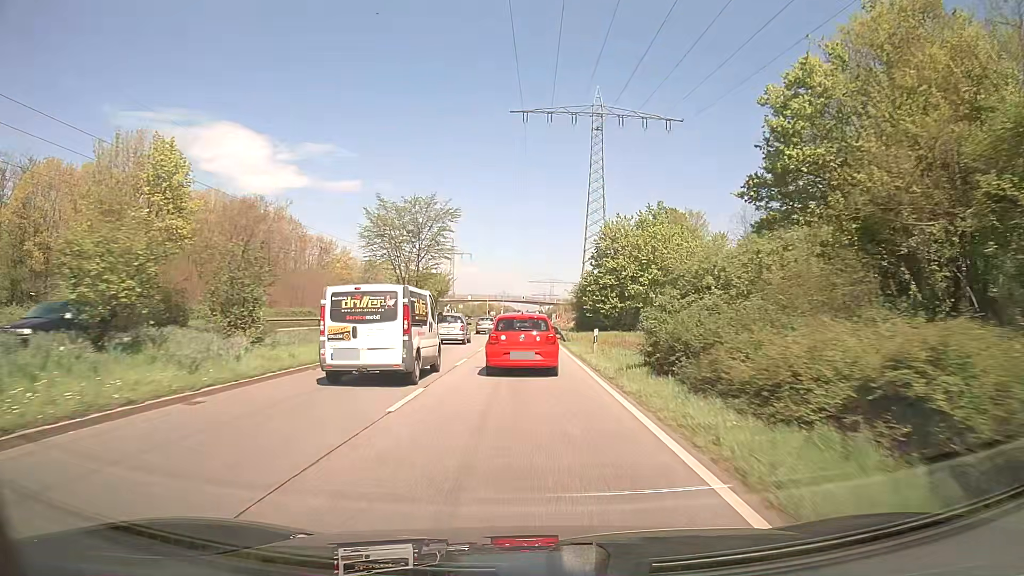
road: primary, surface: asphalt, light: Day
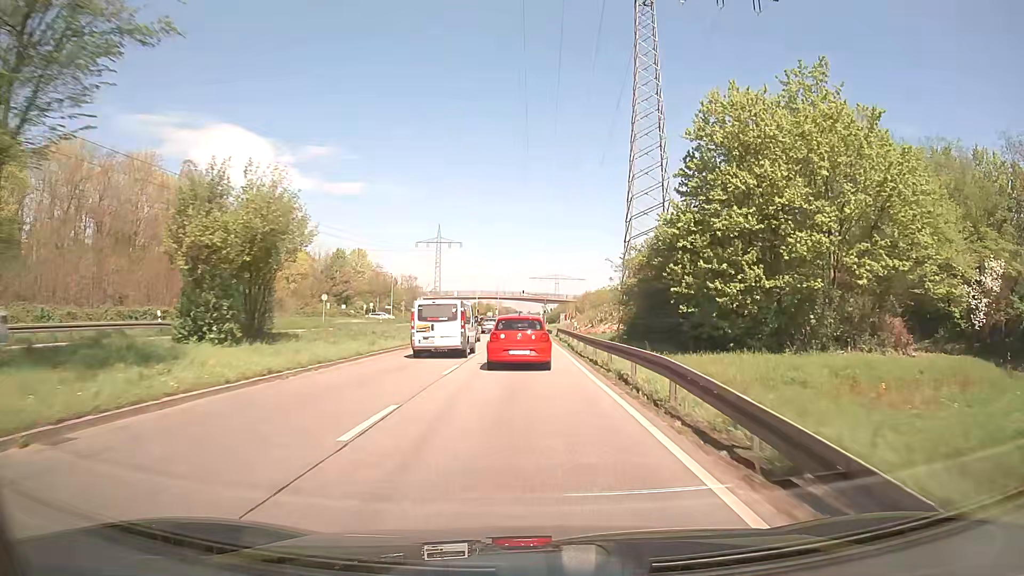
(-0.3, +38.6) m; -1°
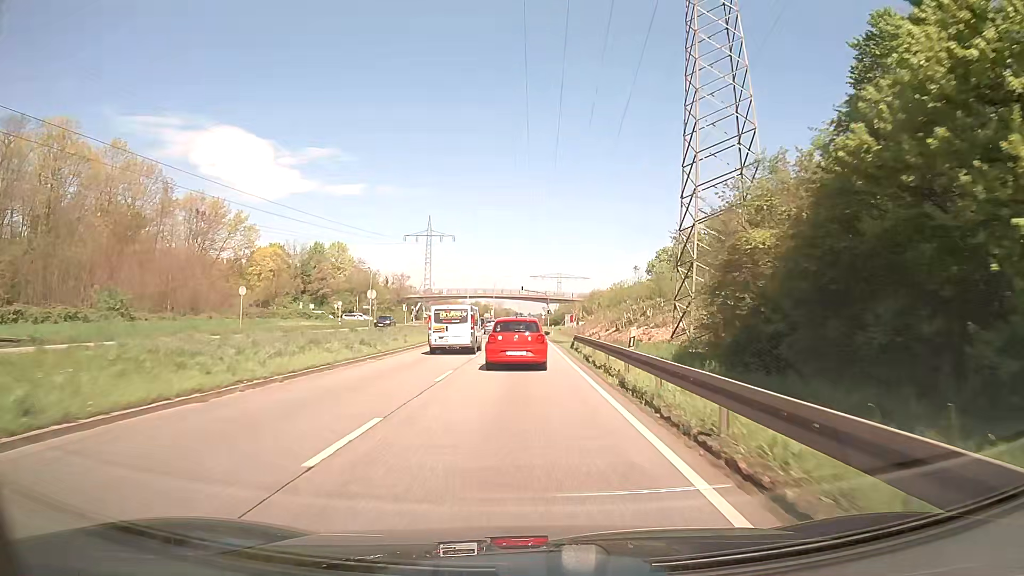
(0.0, +19.2) m; 0°
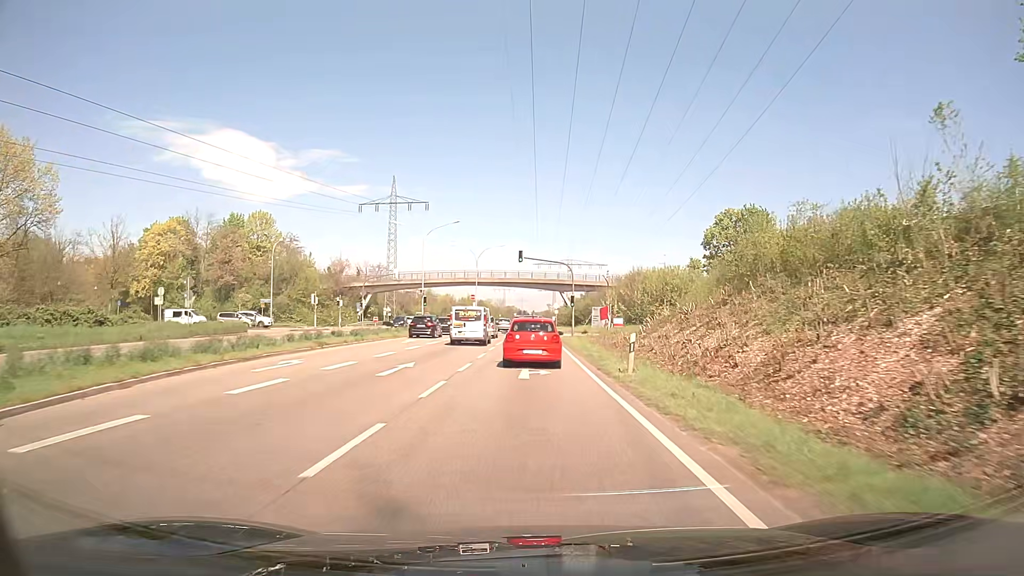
(0.0, +48.7) m; 0°
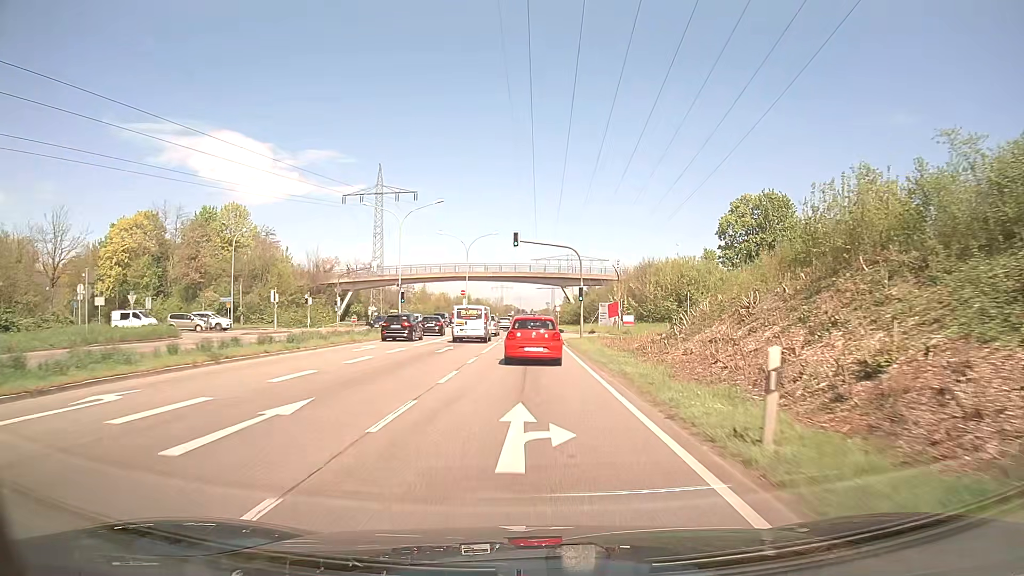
(0.0, +9.8) m; 0°
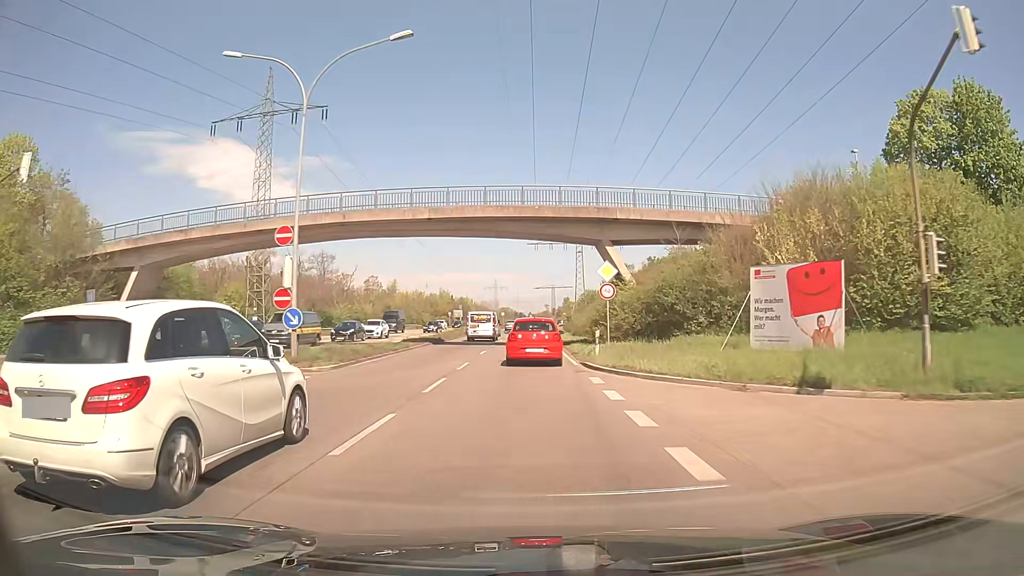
(+0.1, +50.5) m; 0°
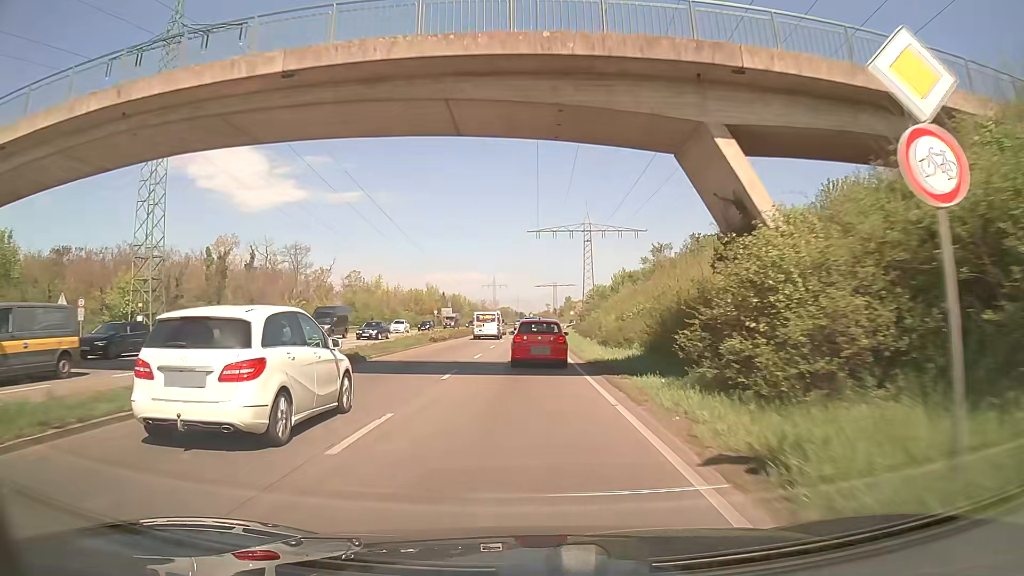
(0.0, +21.0) m; 0°
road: trunk
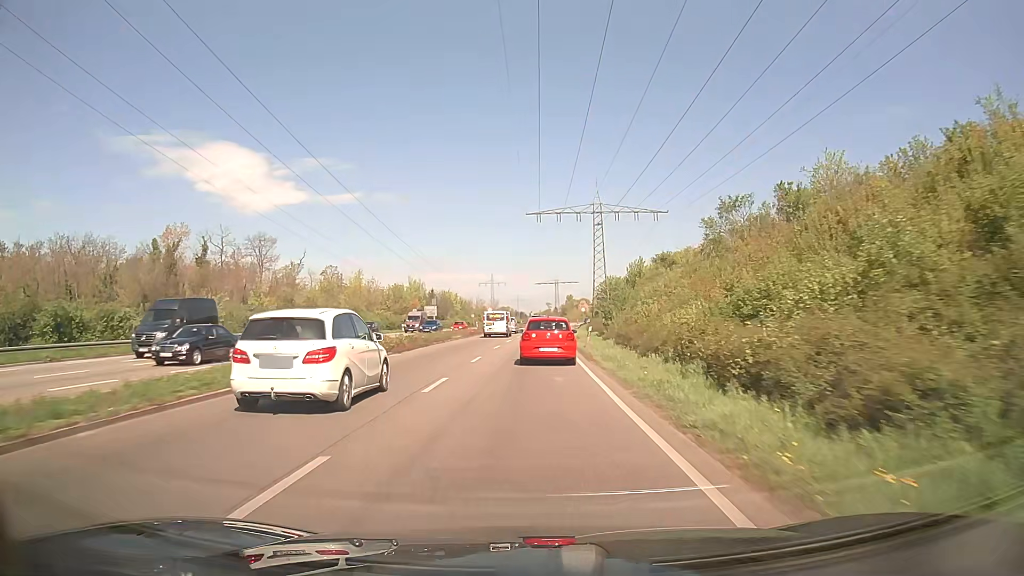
(-0.1, +21.3) m; 0°
(0, +10) (0, +20) (0, +30) (0, +40) (+1, +50) (+1, +60) (+2, +70) (+2, +80) (+3, +90) (+4, +100) m
